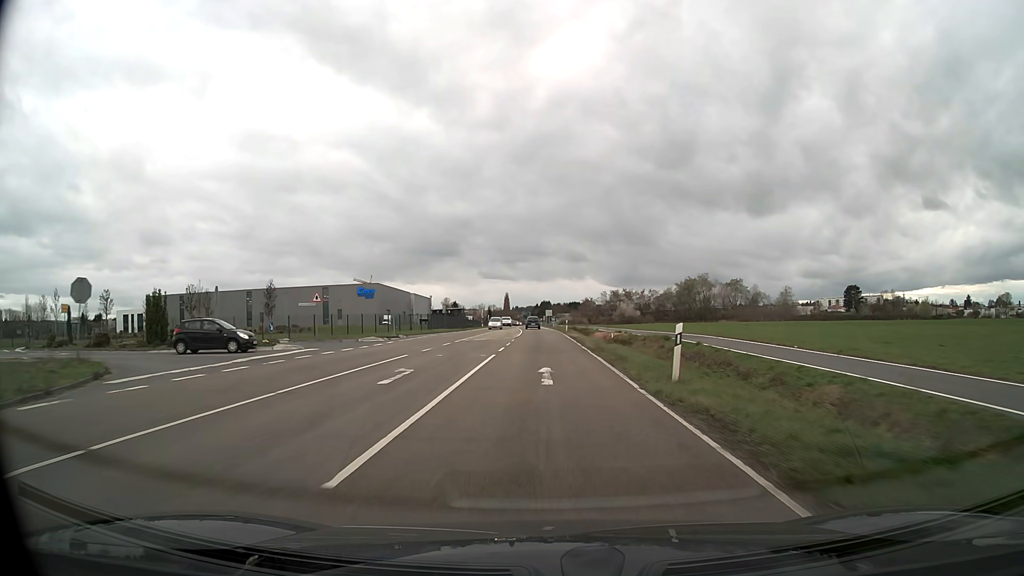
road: secondary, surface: asphalt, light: Day
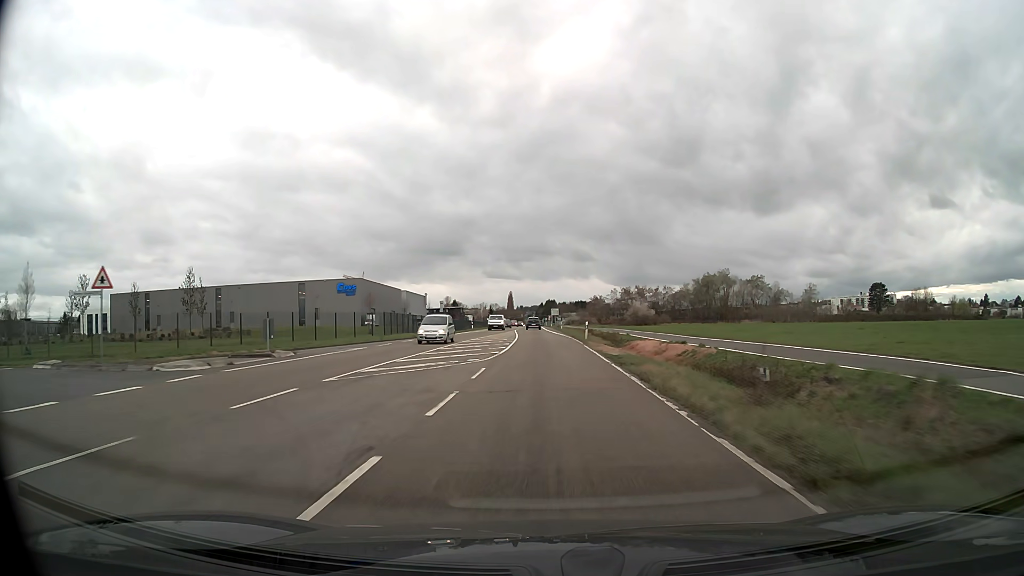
(-0.1, +23.2) m; 0°
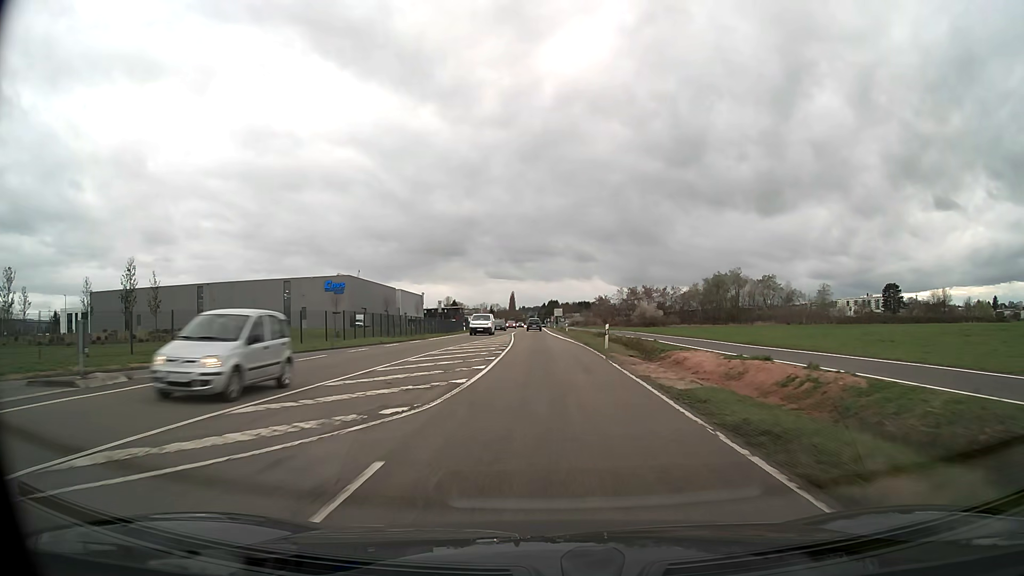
(0.0, +11.6) m; 0°
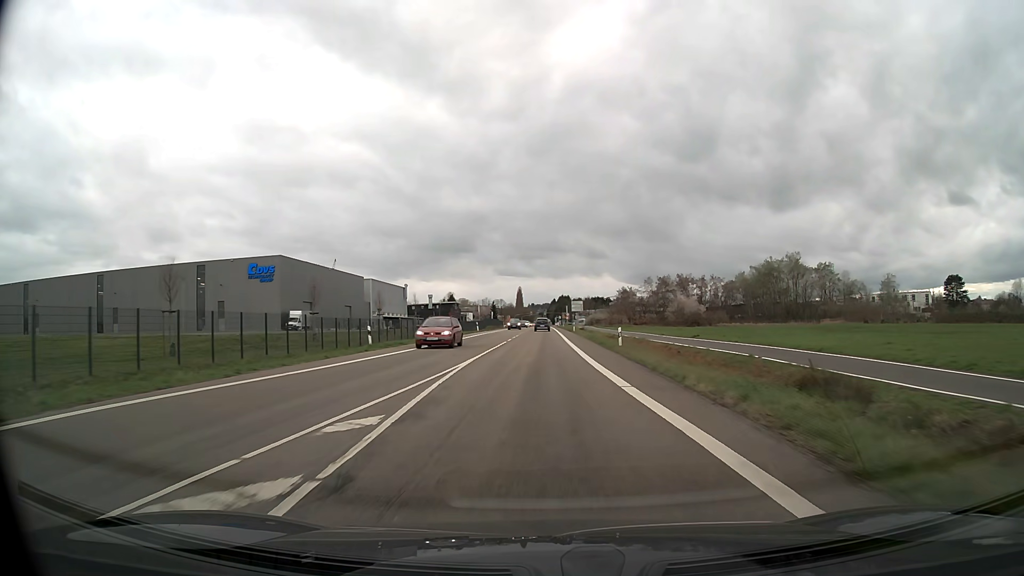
(-0.4, +46.6) m; -1°
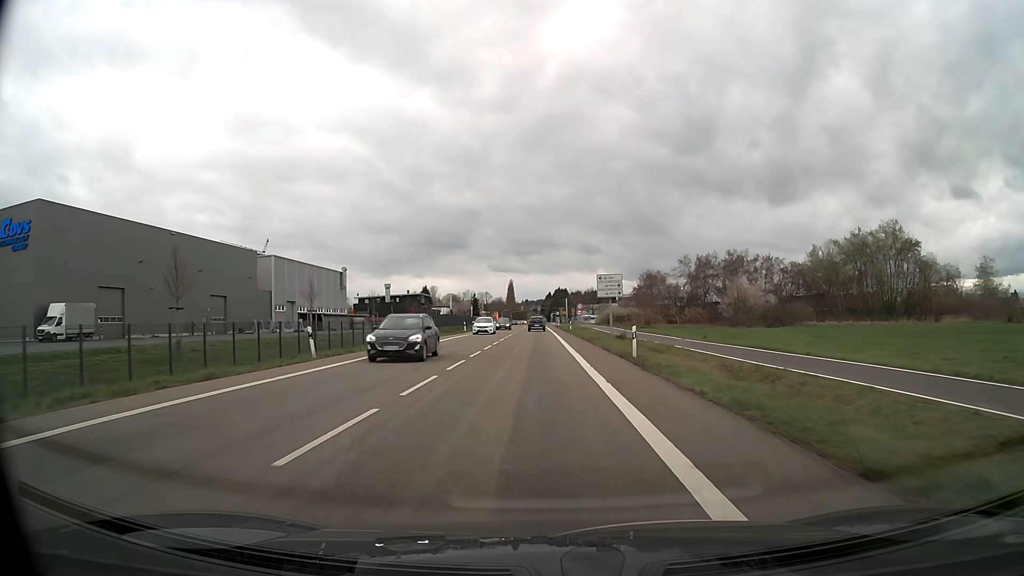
(+0.3, +58.4) m; 0°
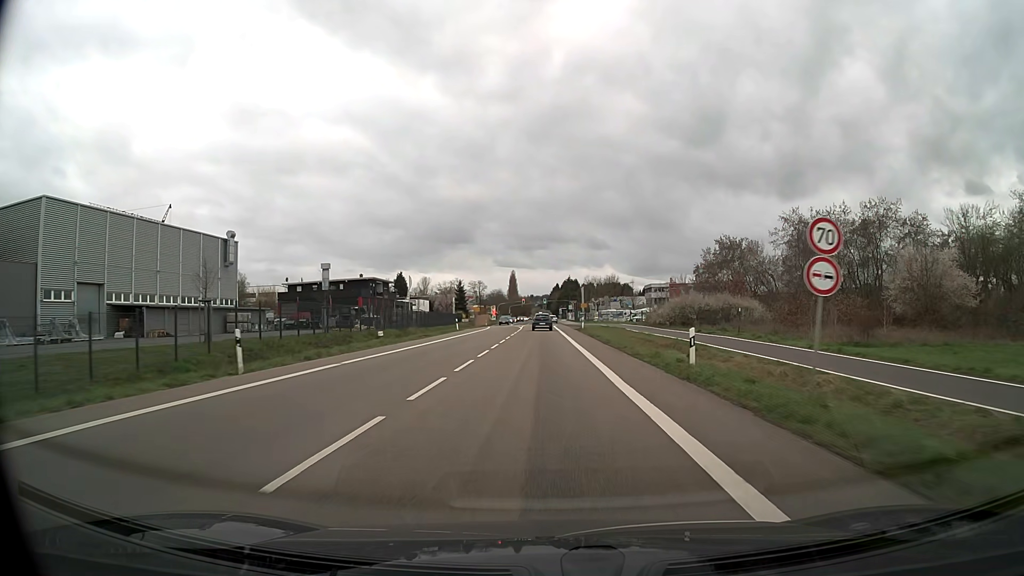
(-0.5, +57.9) m; 0°
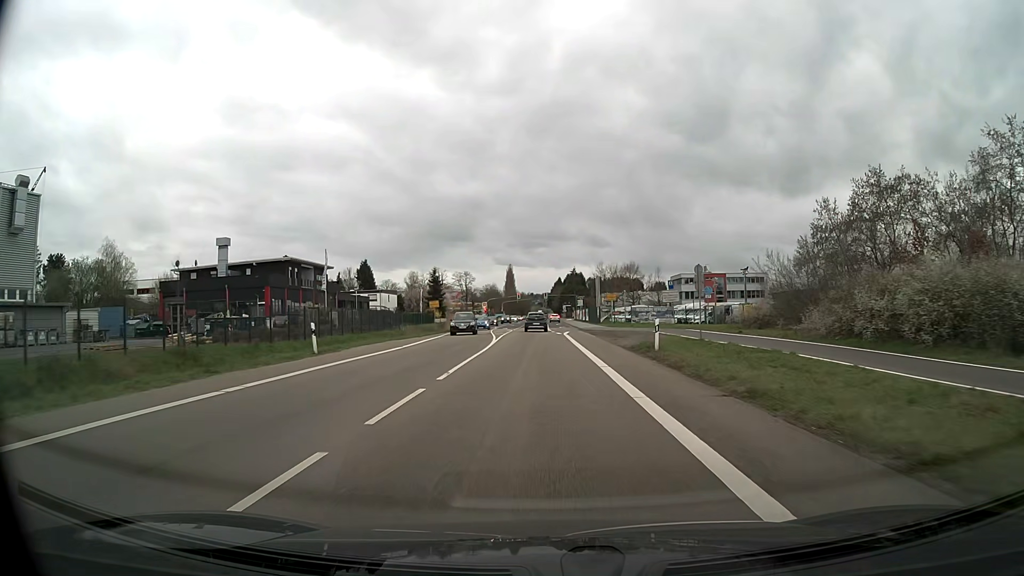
(0.0, +42.6) m; 0°
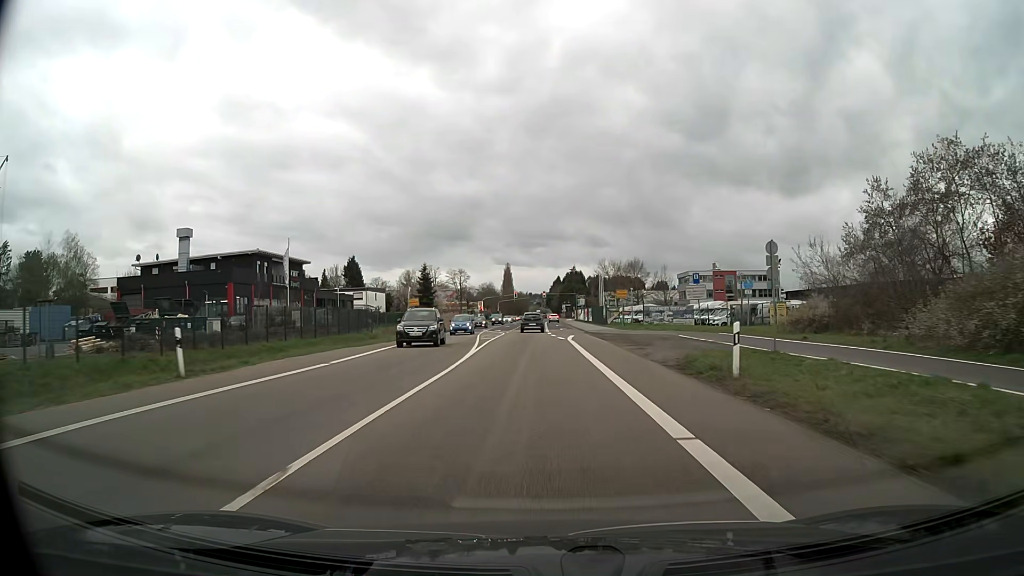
(0.0, +9.9) m; 0°
(0, +10) (0, +20) (0, +30) (+1, +40) (+1, +50) (+1, +60) (+2, +70) (+2, +80) (+2, +90) (+2, +100) m
